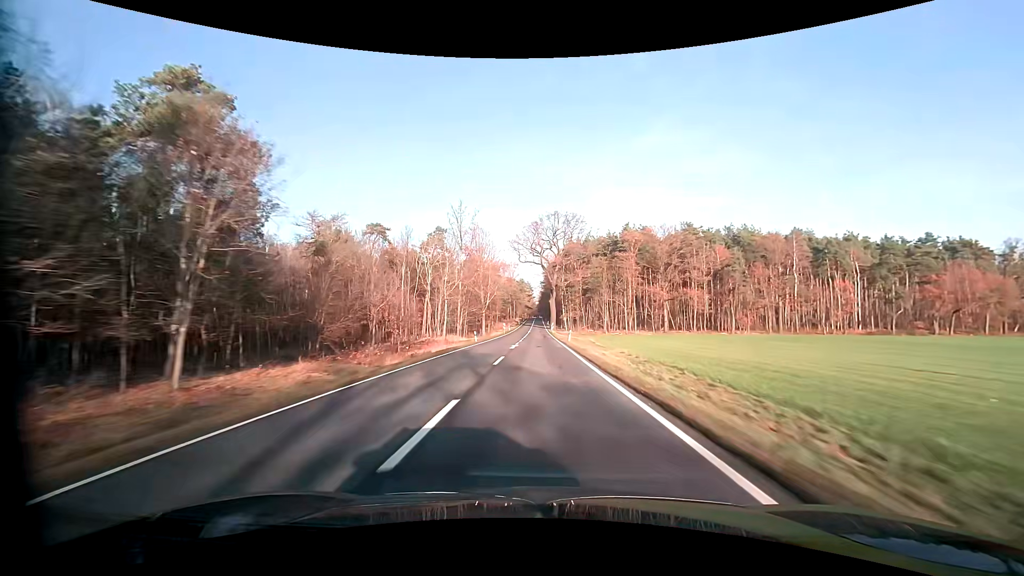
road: primary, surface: asphalt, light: Day
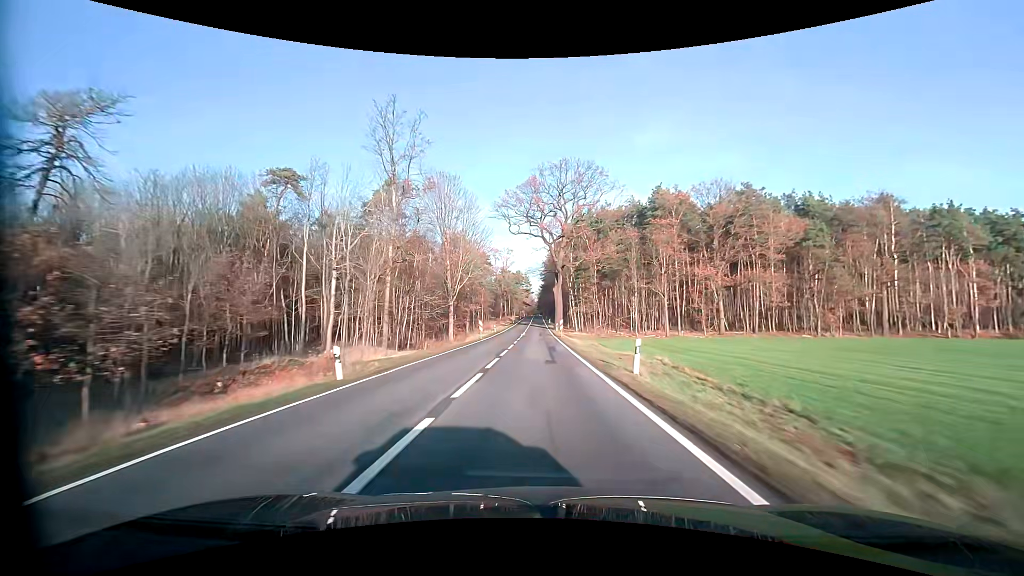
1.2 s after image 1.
(+0.1, +31.5) m; 0°
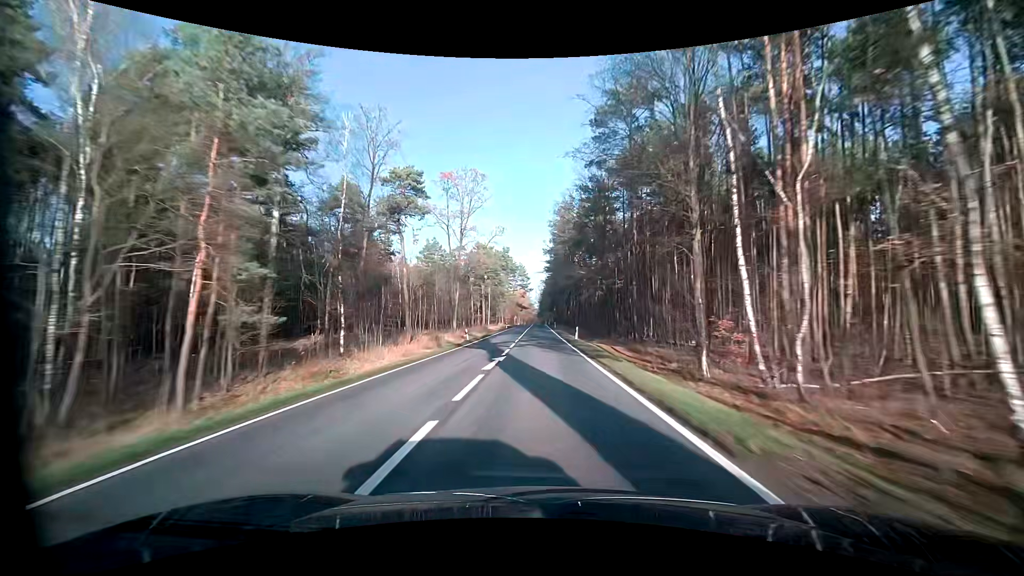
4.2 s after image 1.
(-0.1, +78.7) m; 0°
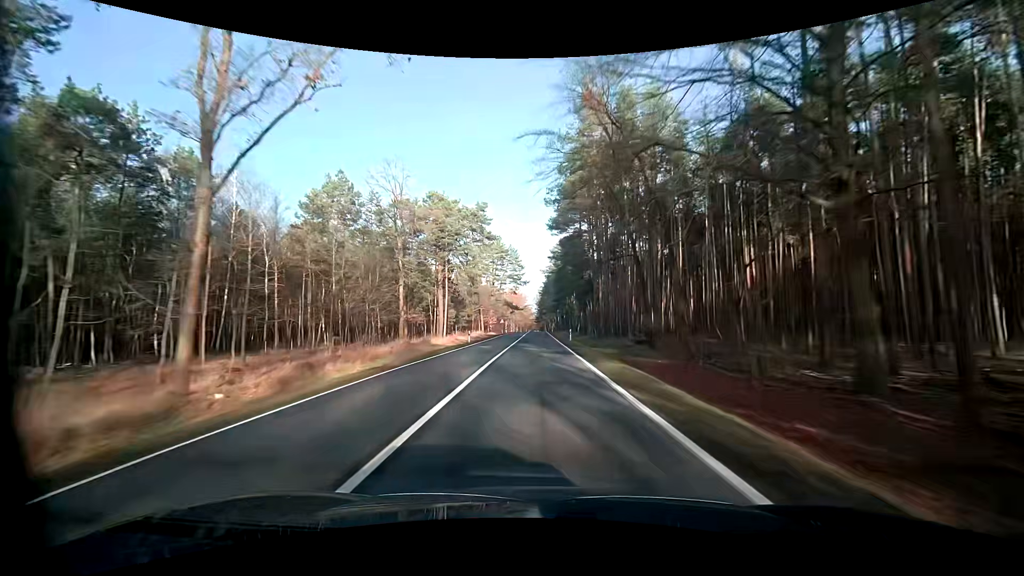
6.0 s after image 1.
(+0.1, +47.2) m; 0°
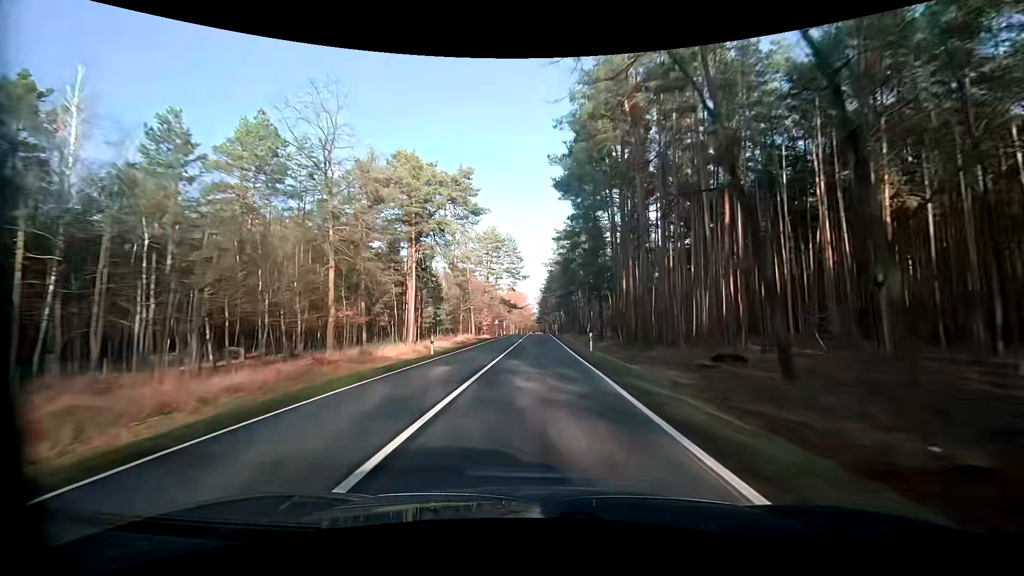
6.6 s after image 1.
(-0.1, +15.7) m; 0°
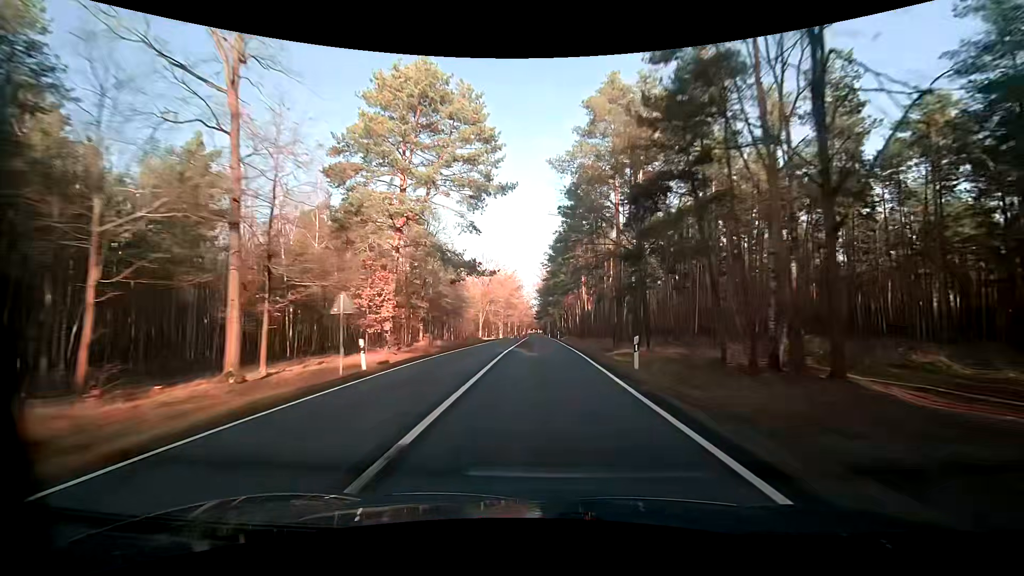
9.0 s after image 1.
(-0.1, +62.8) m; 0°
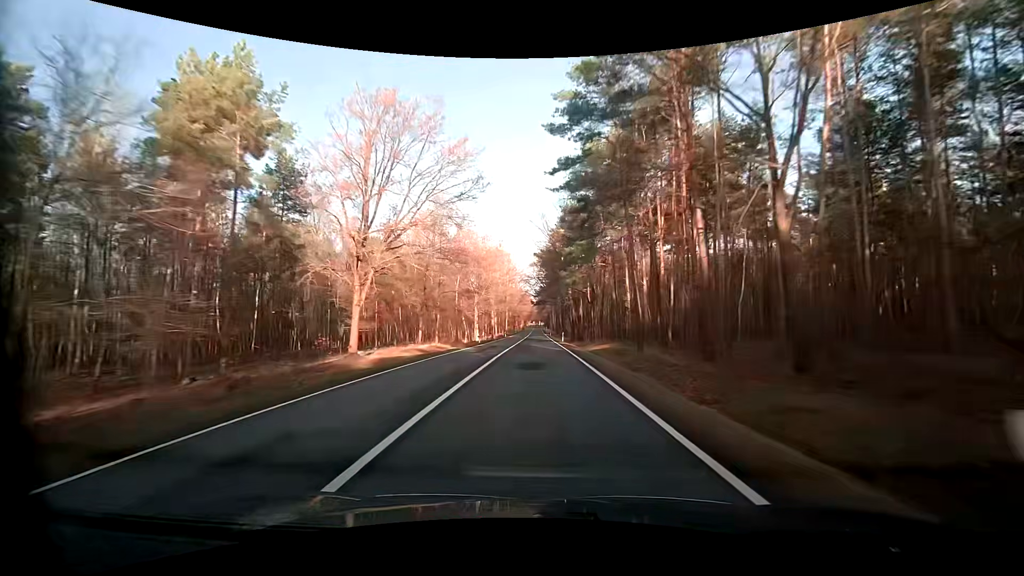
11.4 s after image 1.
(+0.3, +62.6) m; 0°
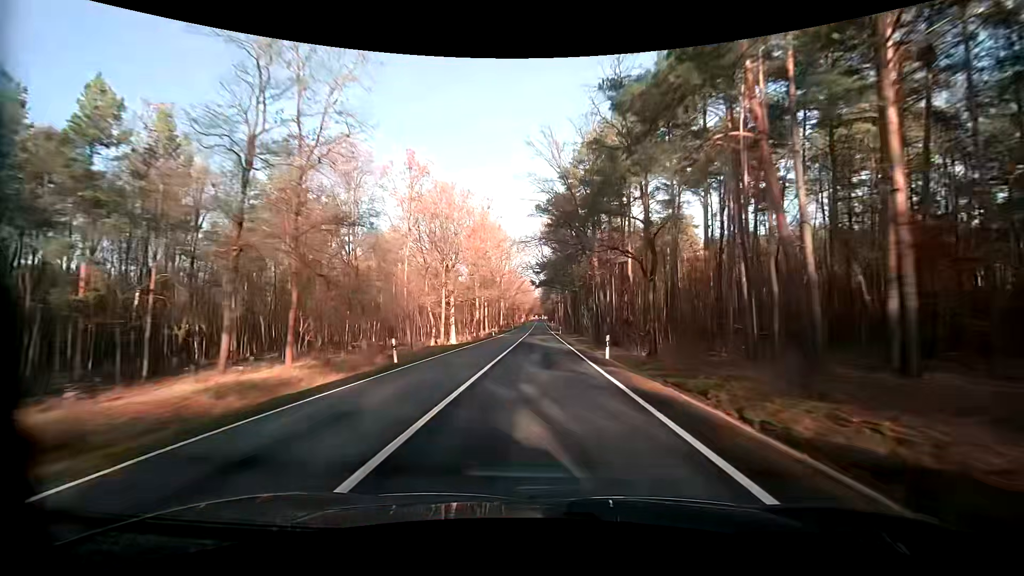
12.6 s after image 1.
(-0.2, +31.2) m; 0°
(0, +10) (0, +20) (0, +30) (0, +40) (0, +50) (0, +60) (0, +70) (0, +80) (0, +90) (0, +100) m
